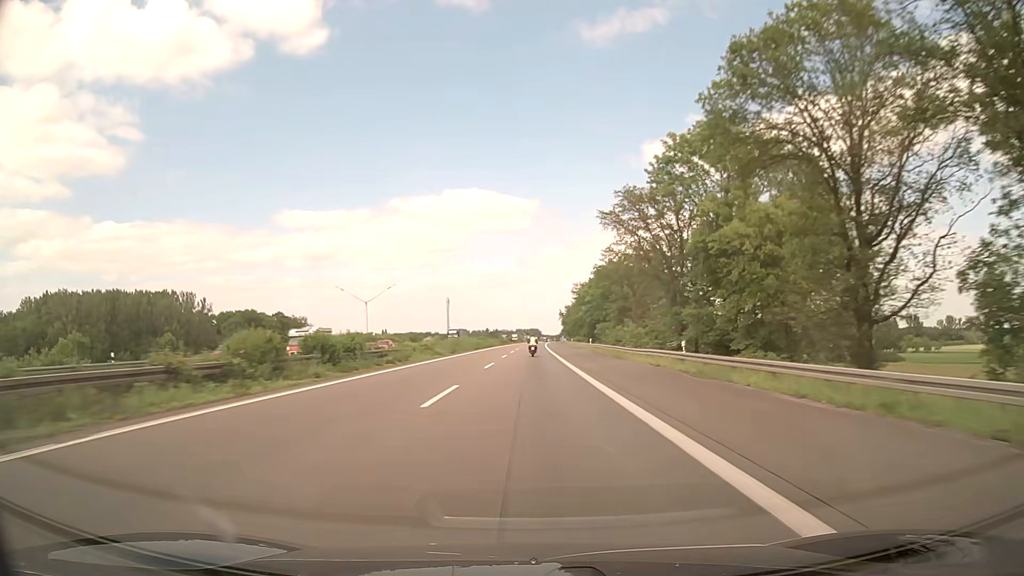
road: motorway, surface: asphalt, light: Day
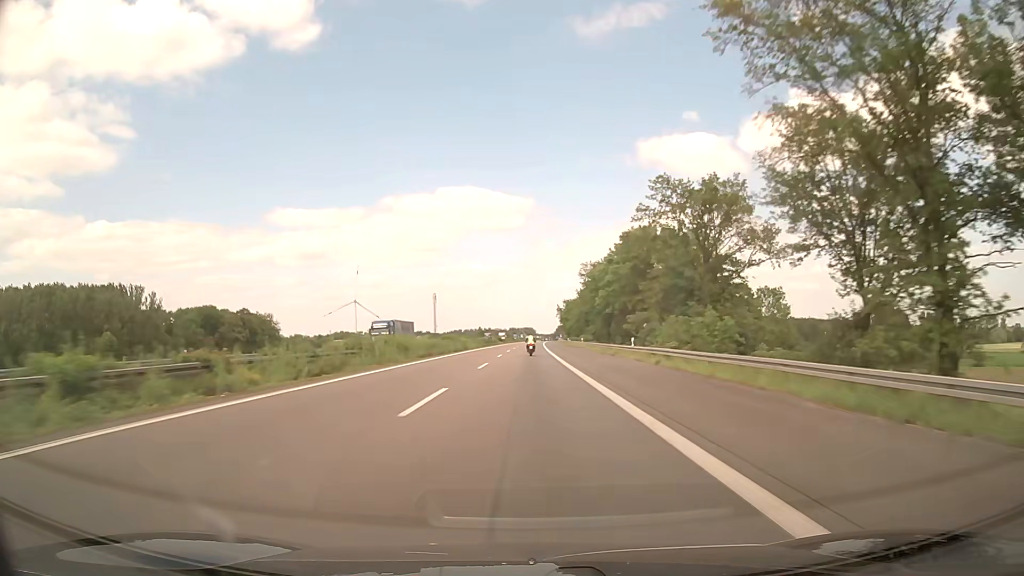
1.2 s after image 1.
(+0.2, +37.7) m; +1°
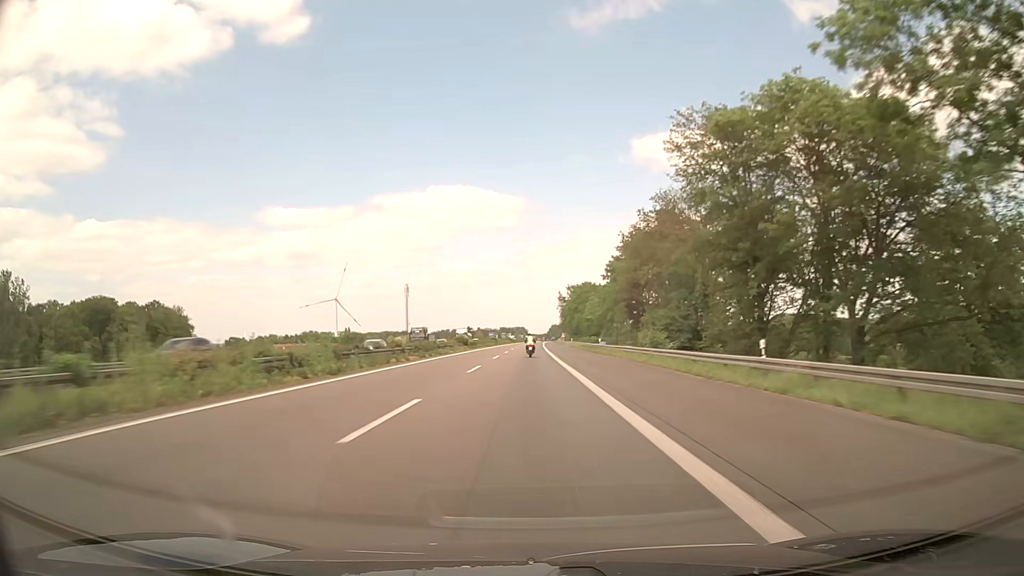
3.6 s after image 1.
(+0.5, +74.8) m; +1°
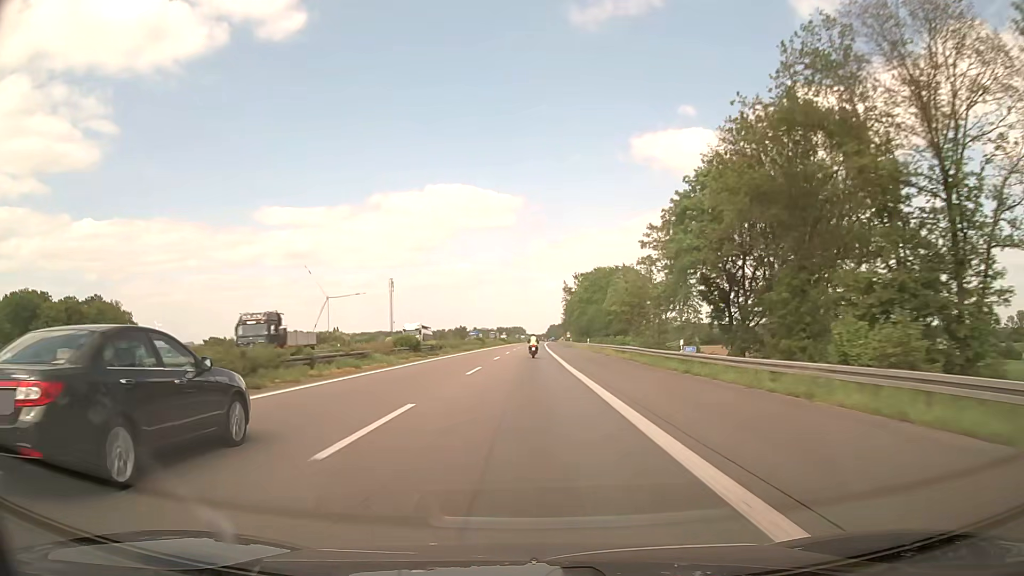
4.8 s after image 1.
(0.0, +37.1) m; 0°
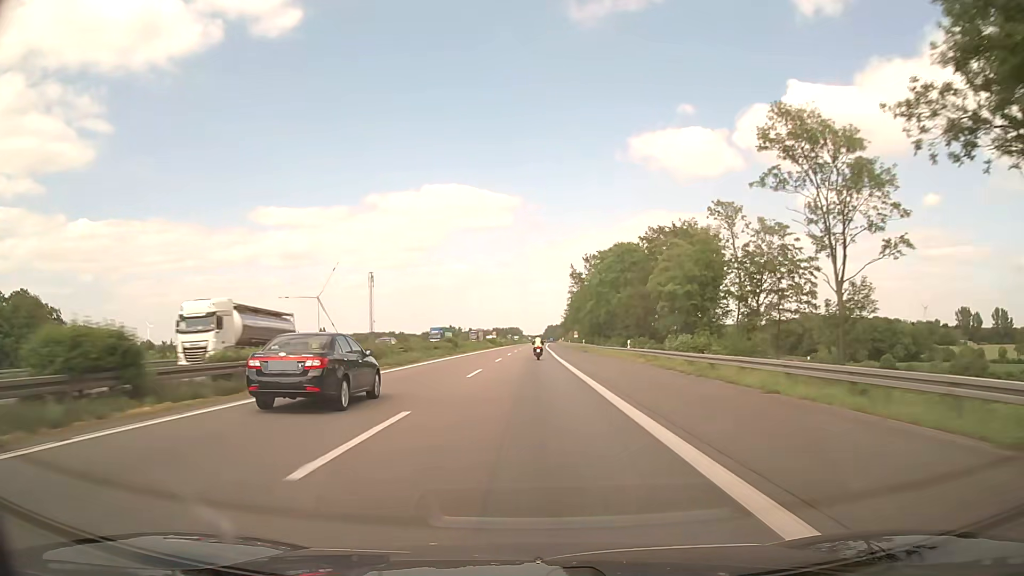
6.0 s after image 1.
(+0.1, +36.9) m; 0°
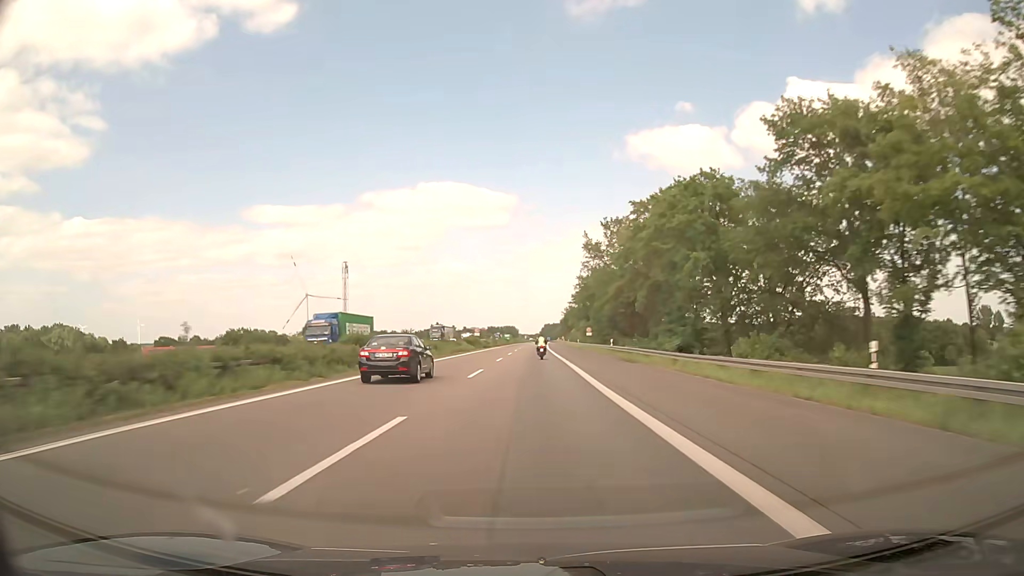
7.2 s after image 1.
(+0.2, +36.7) m; 0°
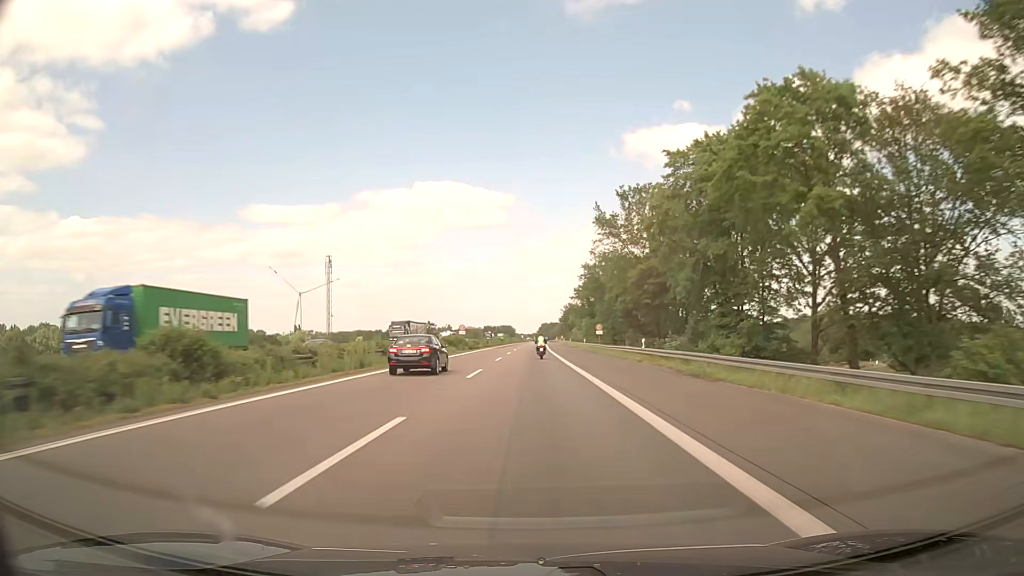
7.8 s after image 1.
(0.0, +18.3) m; 0°
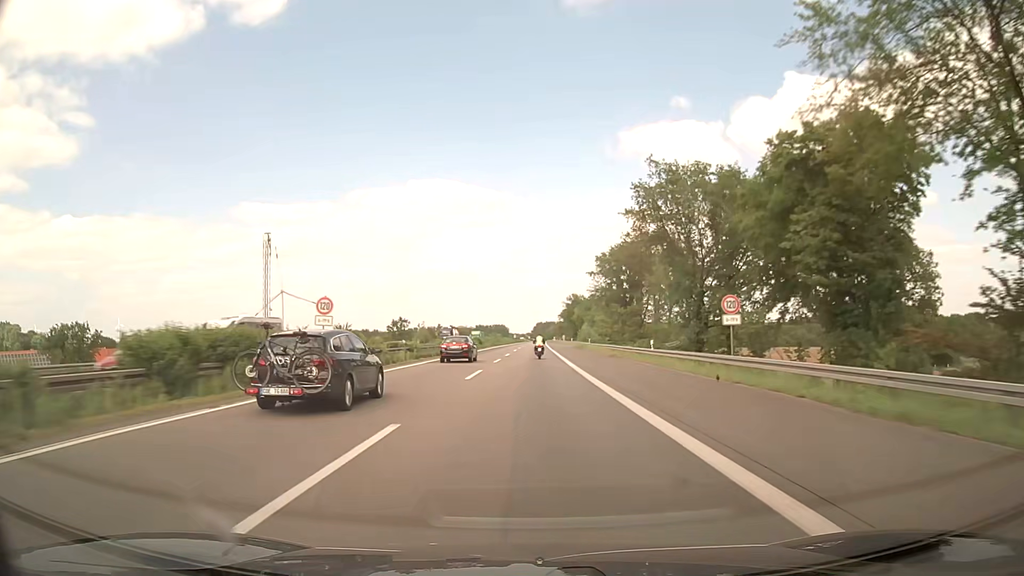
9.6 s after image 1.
(+0.1, +54.8) m; 0°
(0, +10) (0, +20) (0, +30) (0, +40) (0, +50) (+1, +60) (+1, +70) (+1, +80) (+1, +90) (+1, +100) m
